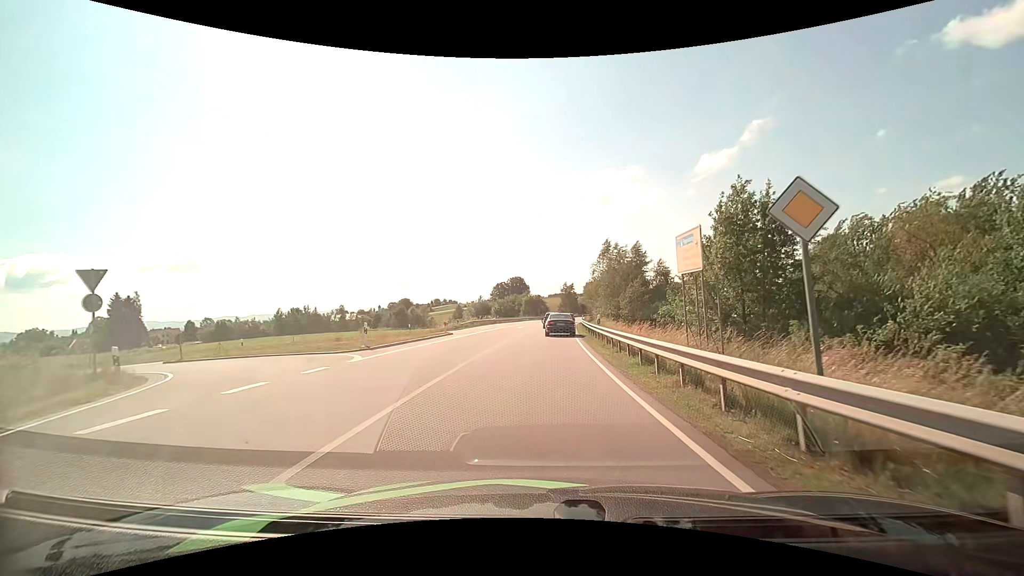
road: primary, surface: asphalt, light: Day
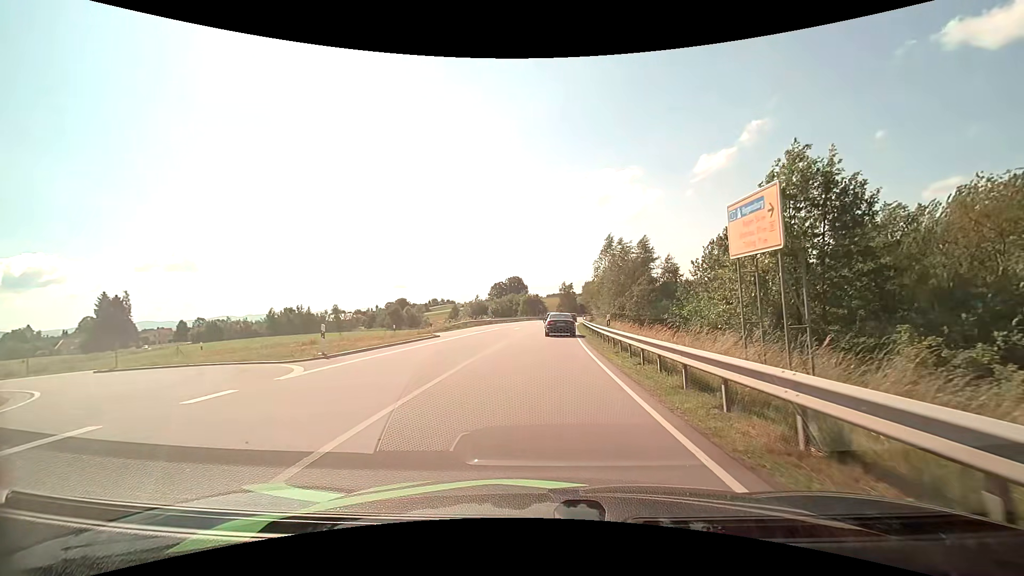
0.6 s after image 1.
(0.0, +4.1) m; 0°
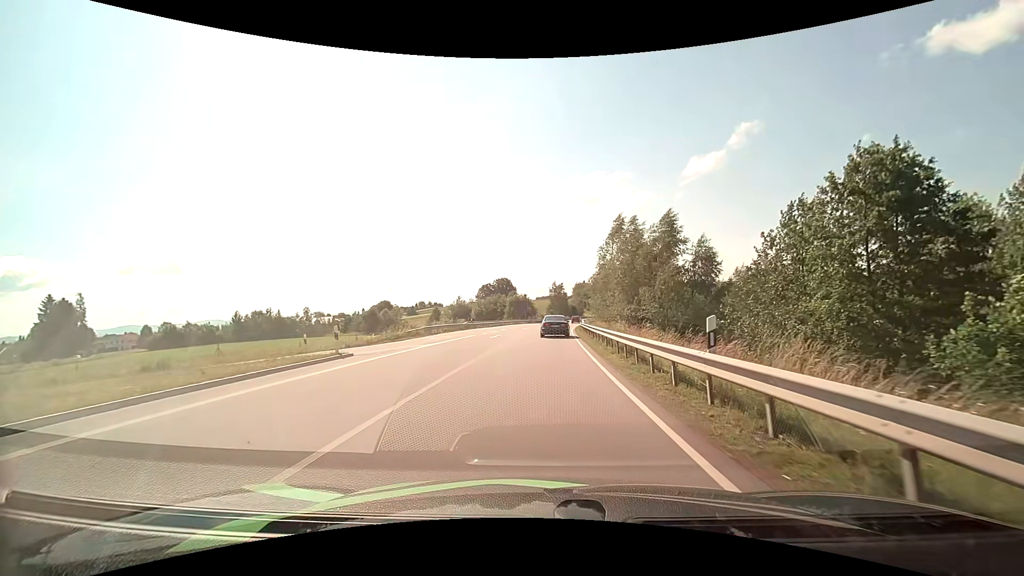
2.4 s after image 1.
(+0.2, +13.7) m; +1°
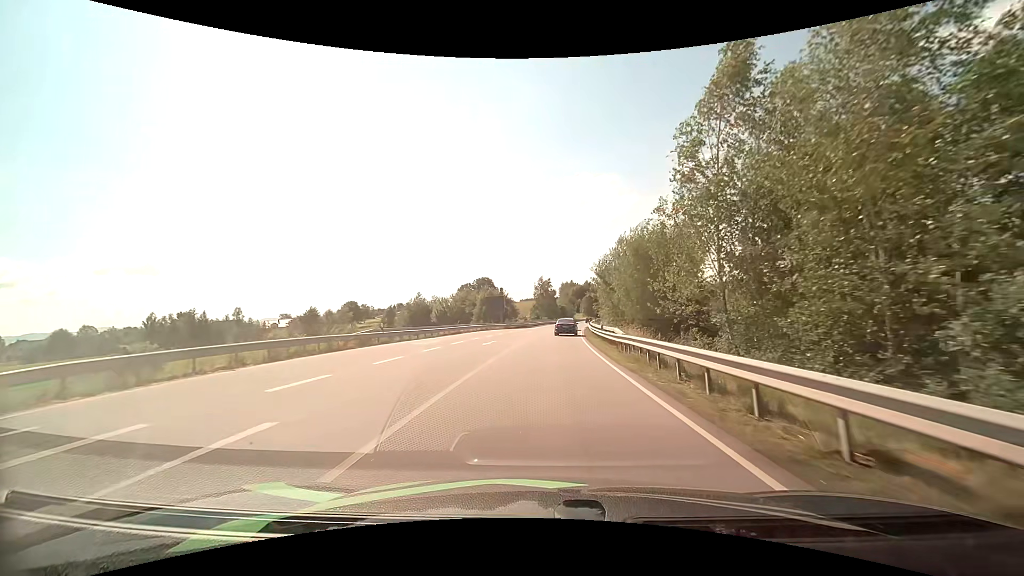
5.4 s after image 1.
(+0.3, +31.4) m; +2°
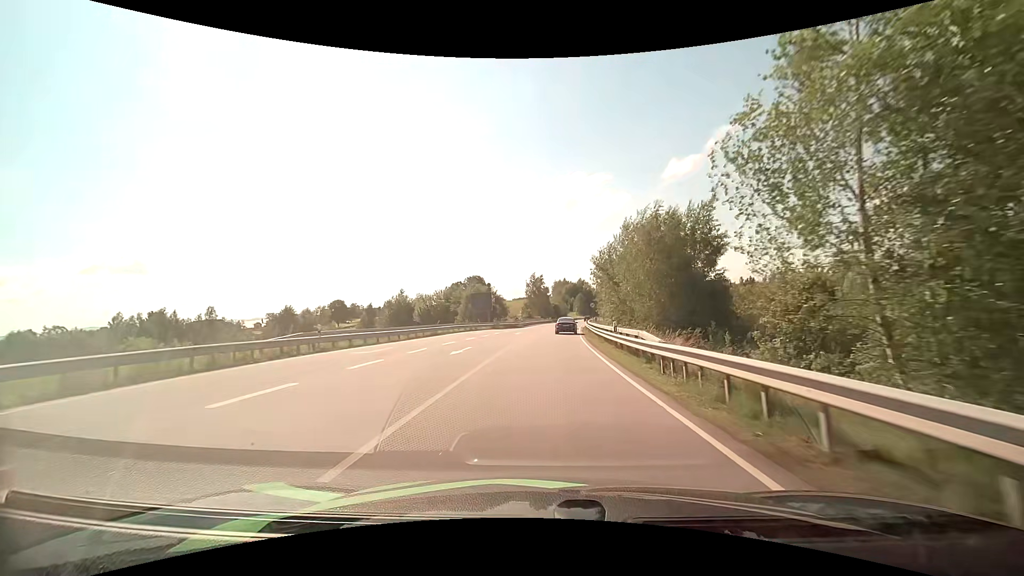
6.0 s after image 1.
(+0.1, +7.9) m; +1°
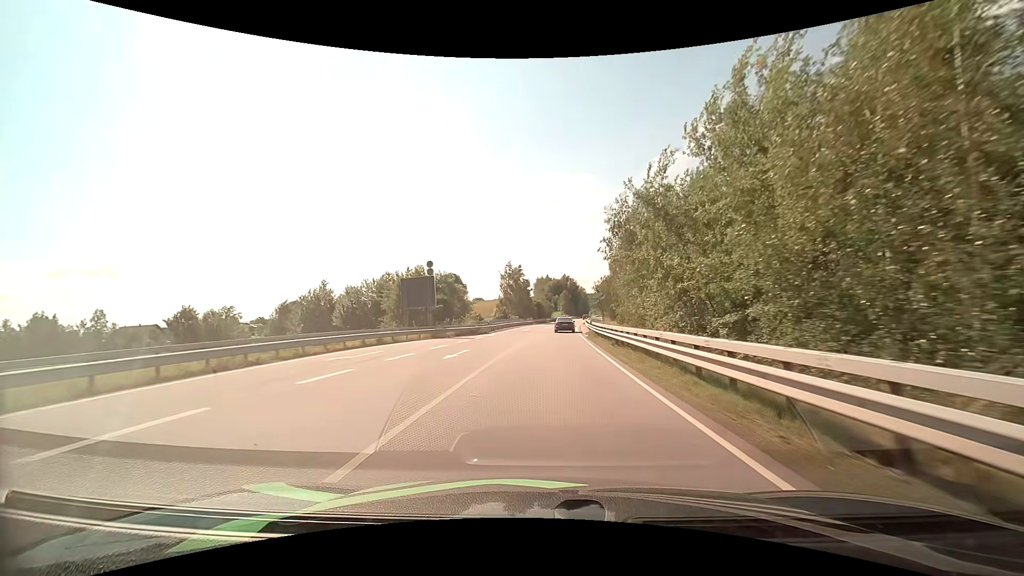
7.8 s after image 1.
(+0.6, +27.3) m; +2°
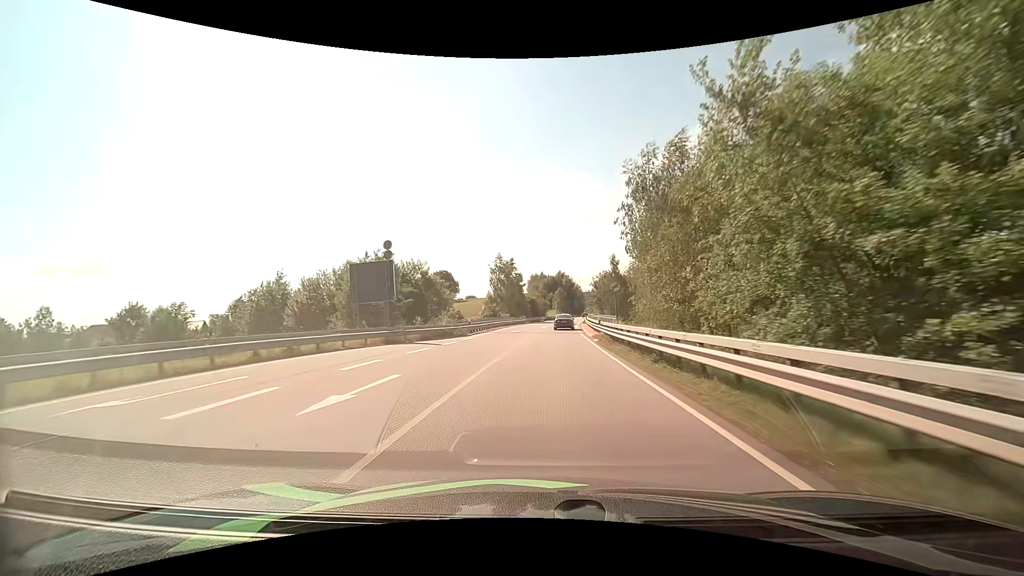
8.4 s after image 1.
(0.0, +10.1) m; +1°
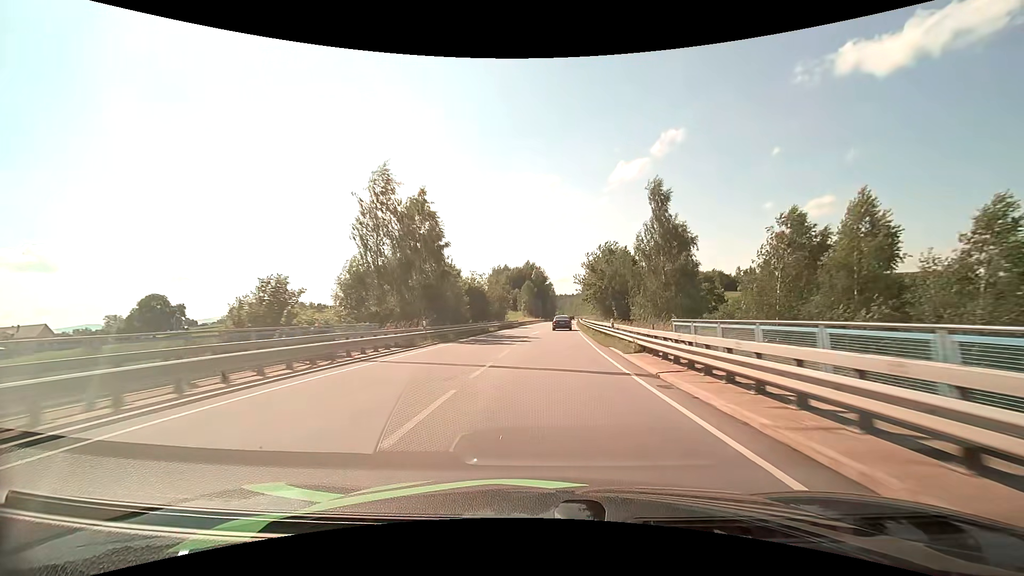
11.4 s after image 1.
(+1.9, +55.9) m; +4°
(0, +10) (0, +20) (0, +30) (+1, +40) (+1, +50) (+2, +60) (+3, +70) (+3, +80) (+4, +90) (+5, +100) m
